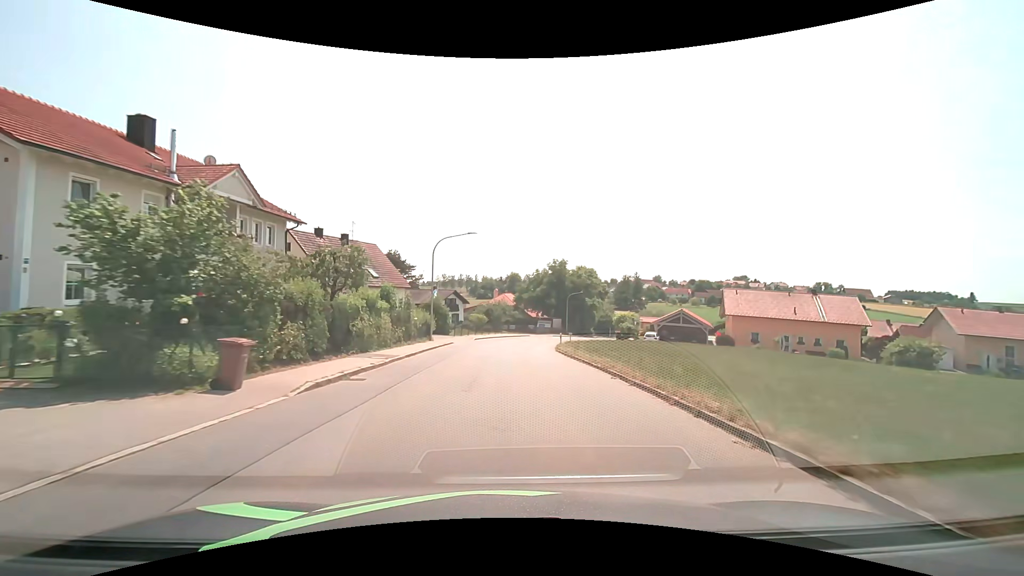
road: tertiary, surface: asphalt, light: Day
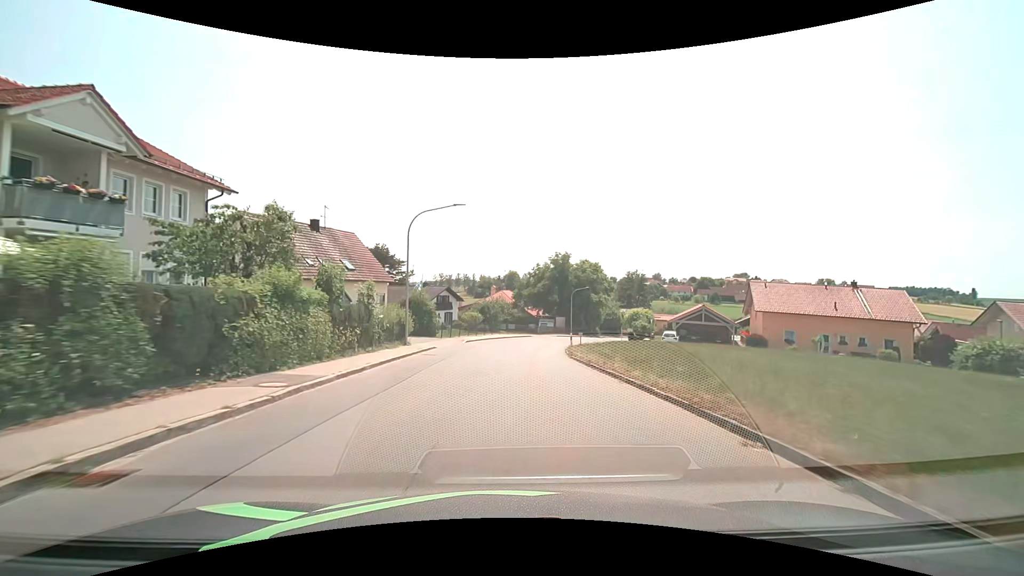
(0.0, +7.7) m; 0°
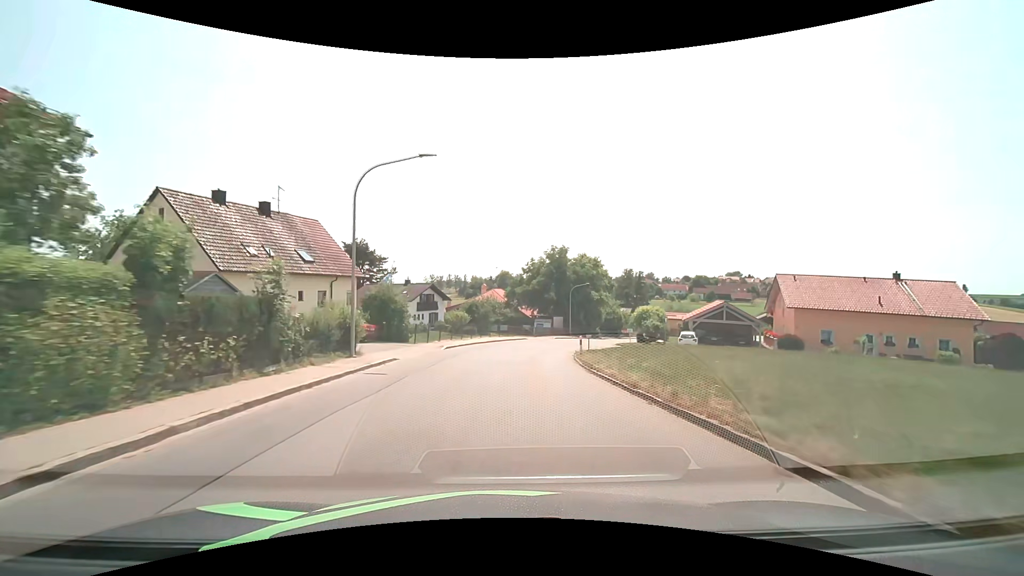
(+0.1, +7.7) m; +1°
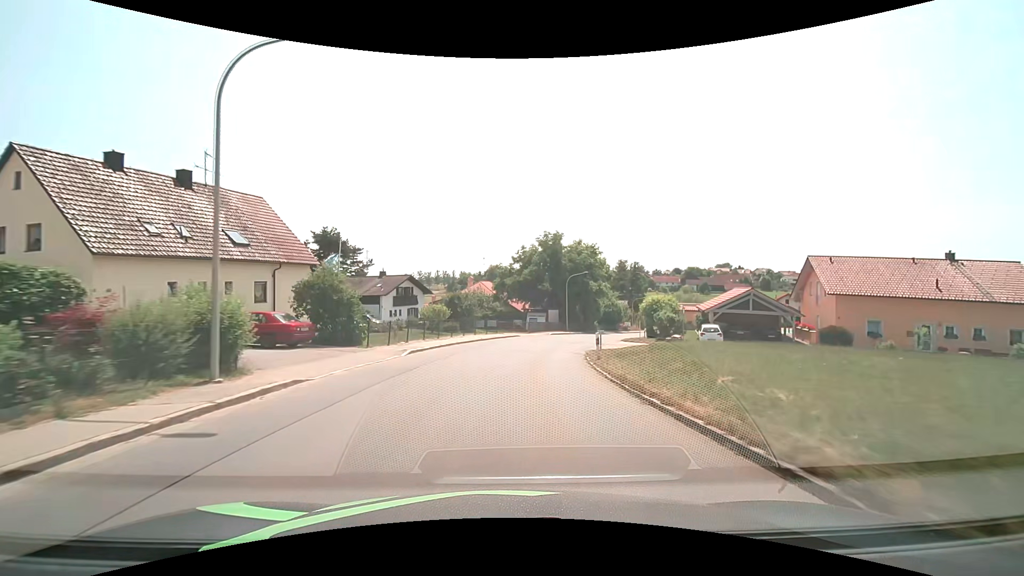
(+0.1, +7.6) m; +1°
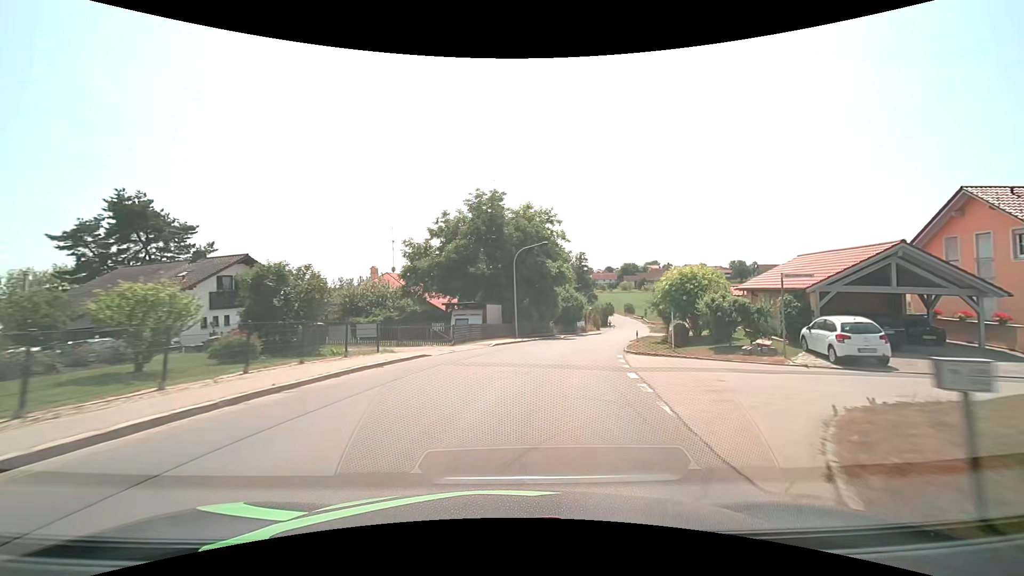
(+1.0, +22.9) m; +7°
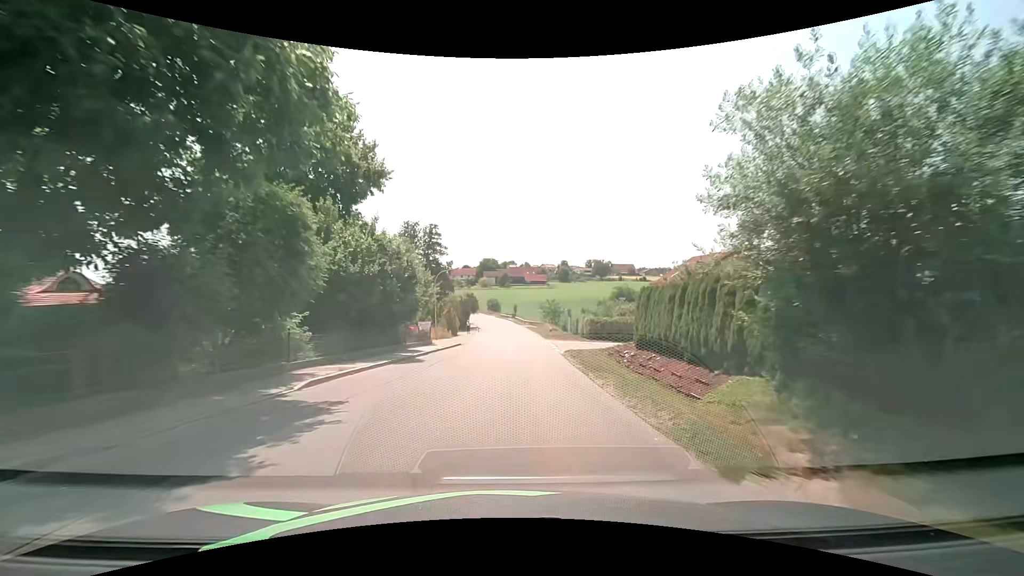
(+6.3, +37.3) m; +17°
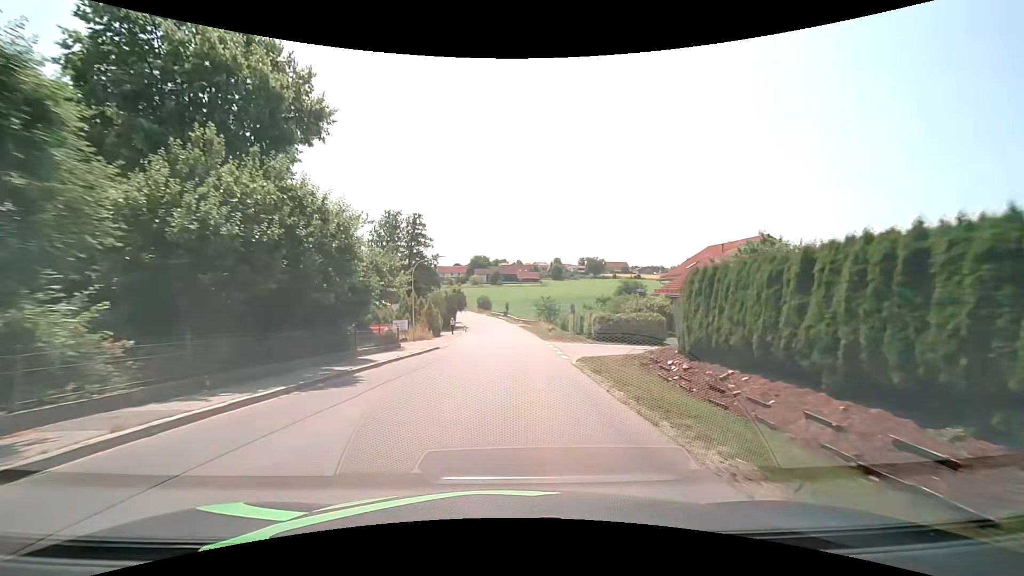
(+0.1, +7.6) m; +1°
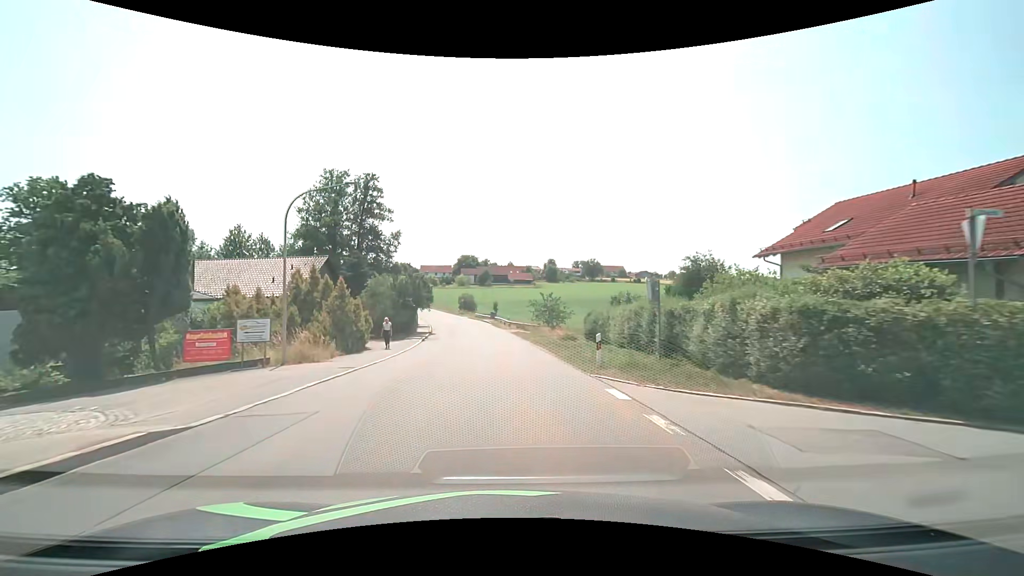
(+0.4, +23.0) m; +1°
(0, +10) (0, +20) (0, +30) (-1, +40) (-2, +50) (-4, +60) (-6, +70) (-8, +79) (-11, +89) (-14, +98) m
